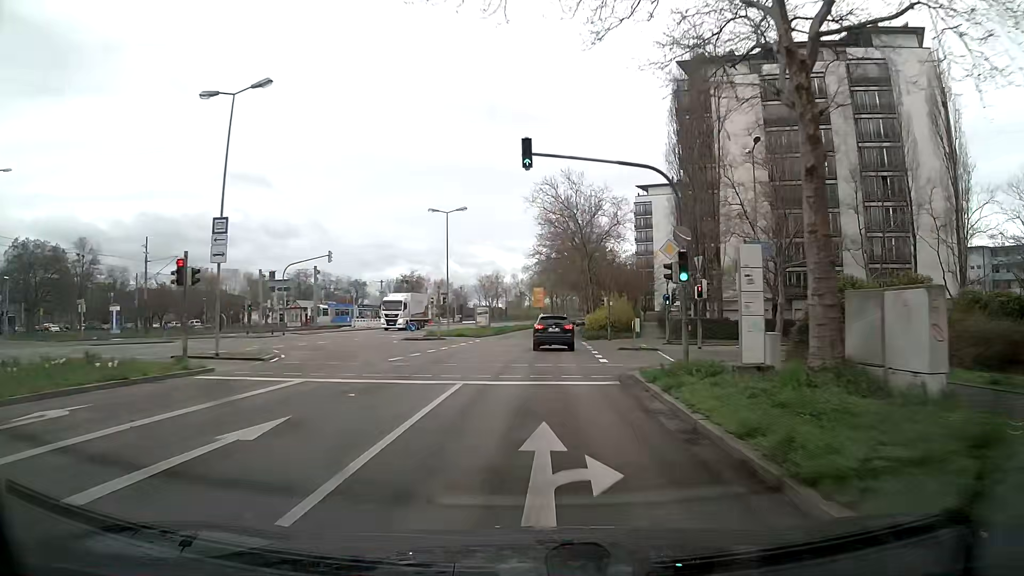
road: secondary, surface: asphalt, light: Day
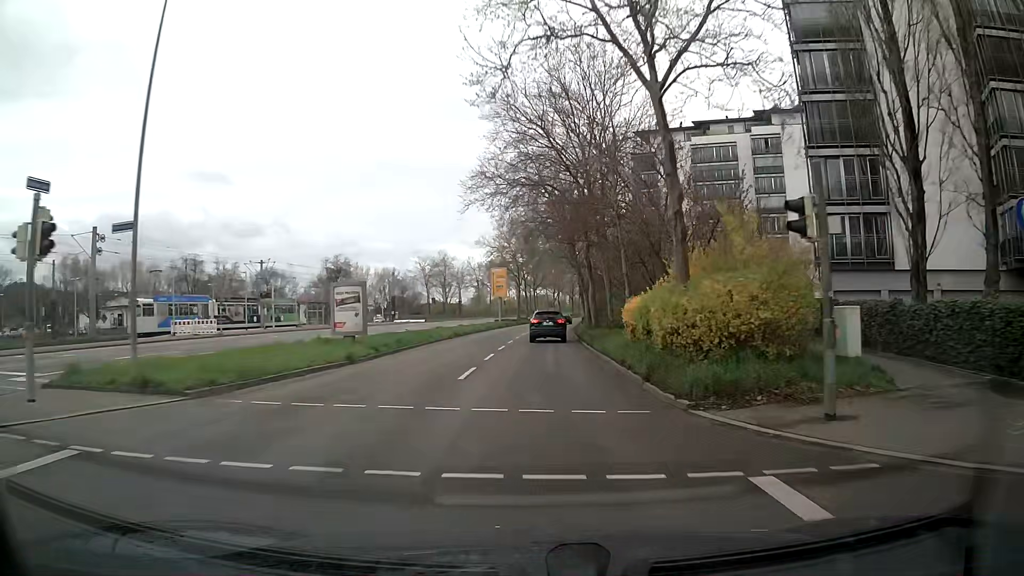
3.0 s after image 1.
(+0.9, +38.5) m; +3°
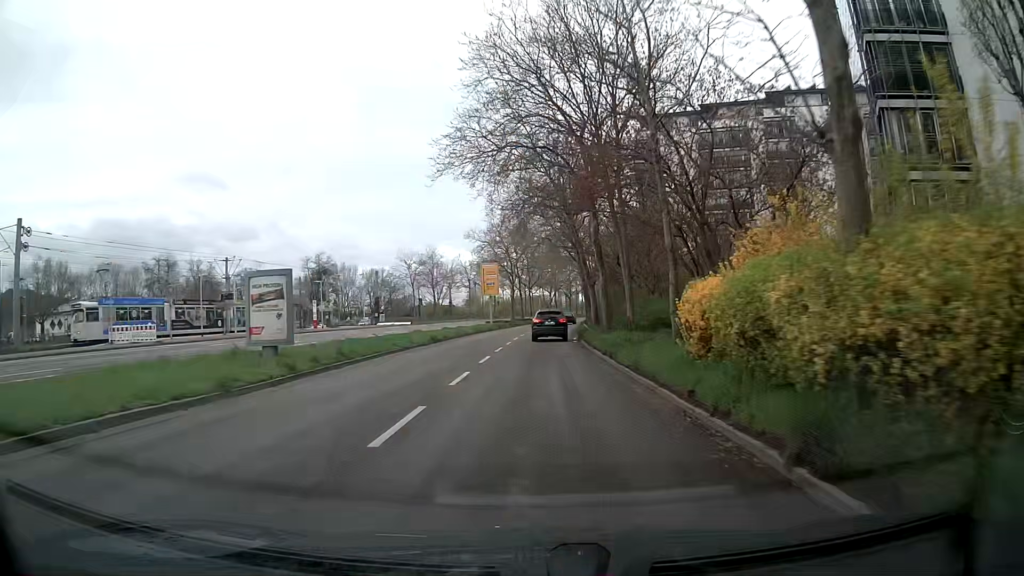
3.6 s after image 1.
(-0.1, +7.7) m; 0°
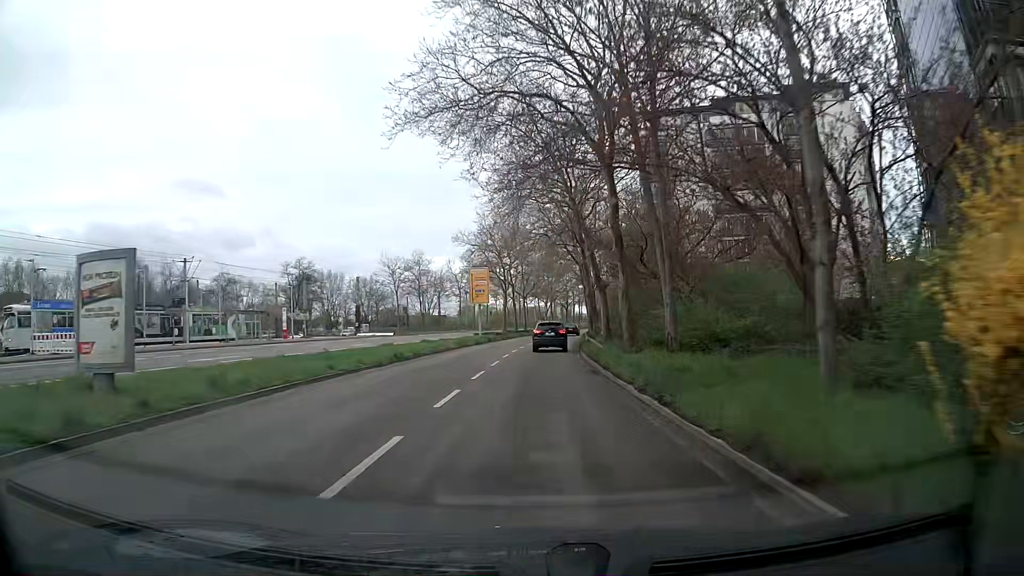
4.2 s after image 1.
(0.0, +7.7) m; 0°
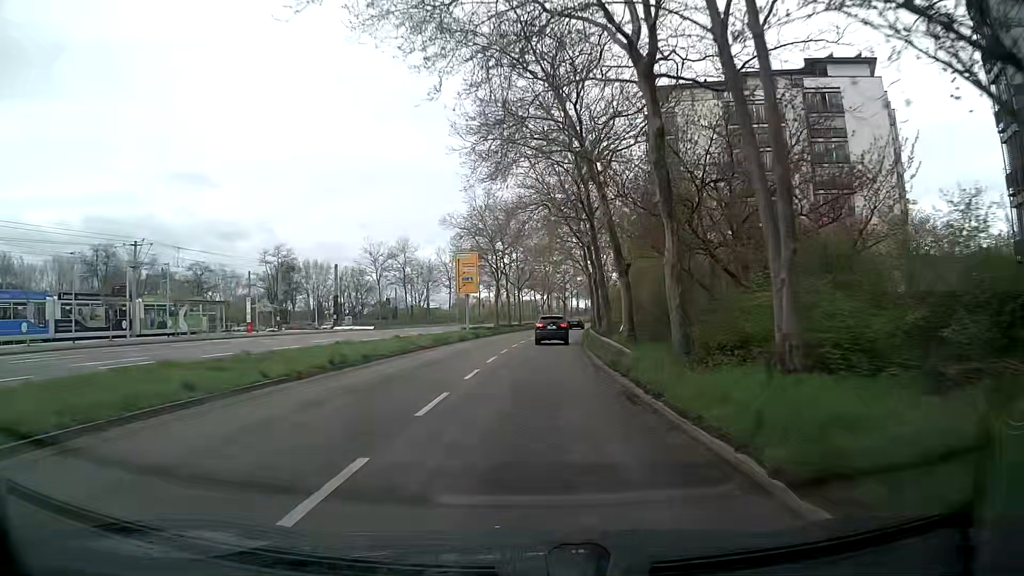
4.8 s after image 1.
(+0.1, +7.7) m; +1°
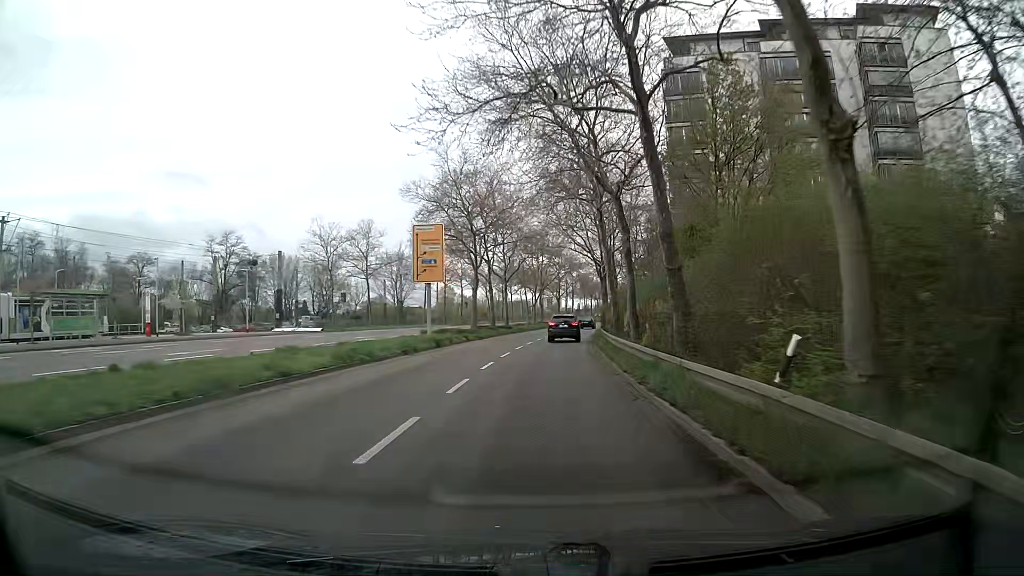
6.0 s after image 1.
(0.0, +15.3) m; 0°
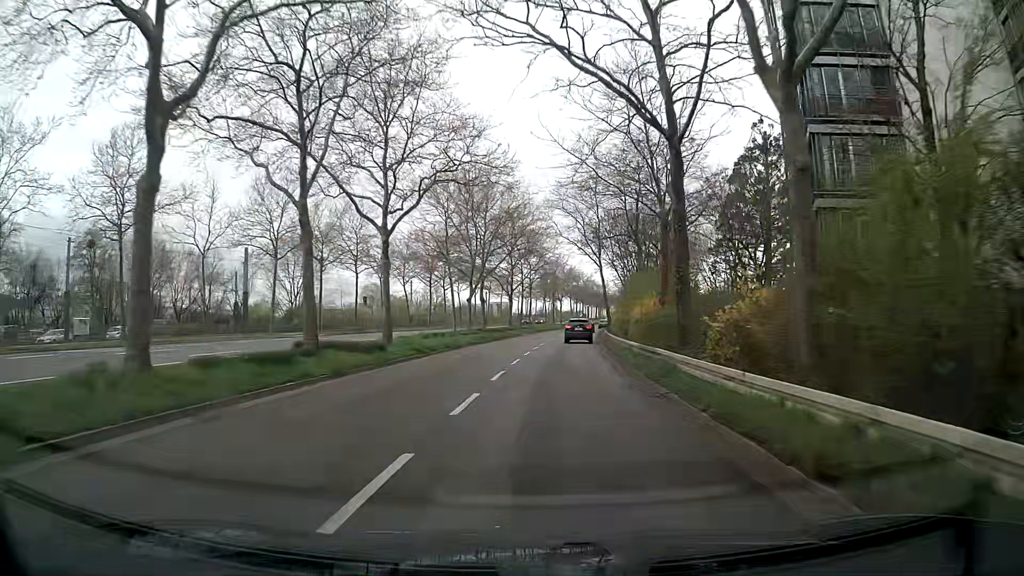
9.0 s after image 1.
(+1.9, +38.3) m; +6°
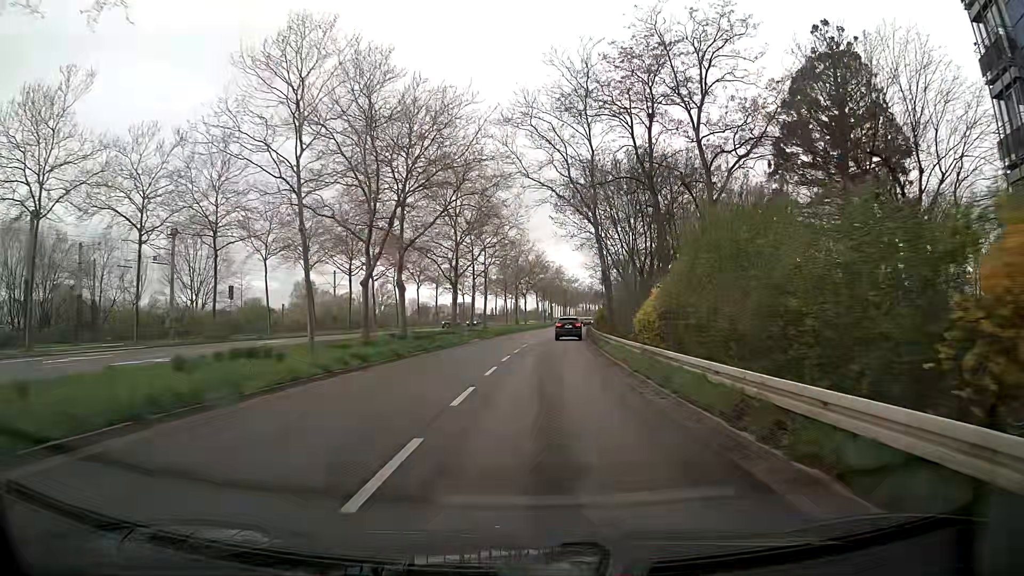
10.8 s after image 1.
(+0.6, +23.2) m; +3°
(0, +10) (0, +20) (+1, +30) (+1, +40) (+2, +50) (+3, +60) (+4, +70) (+5, +80) (+6, +90) (+7, +100) m
